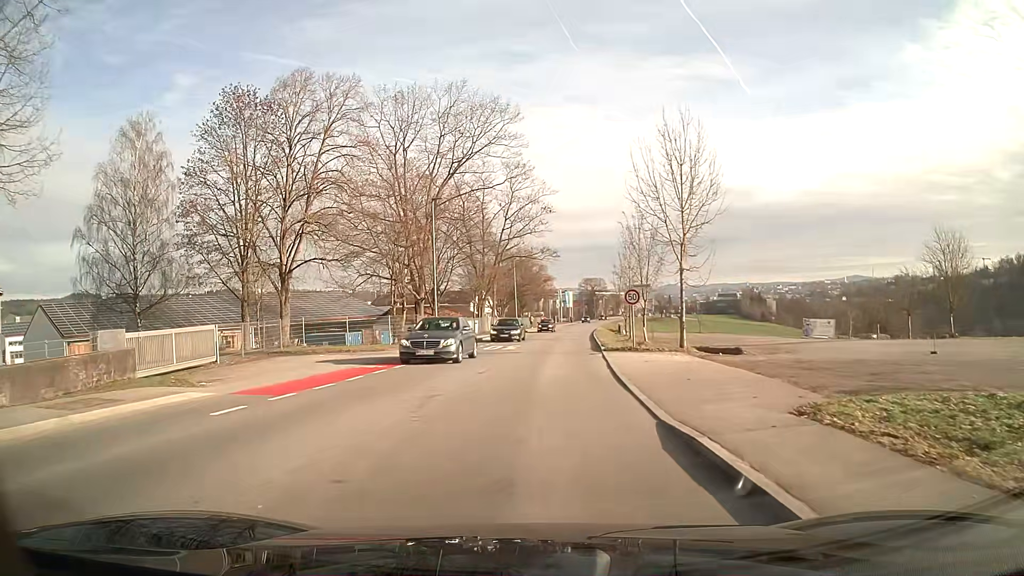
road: tertiary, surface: asphalt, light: Day
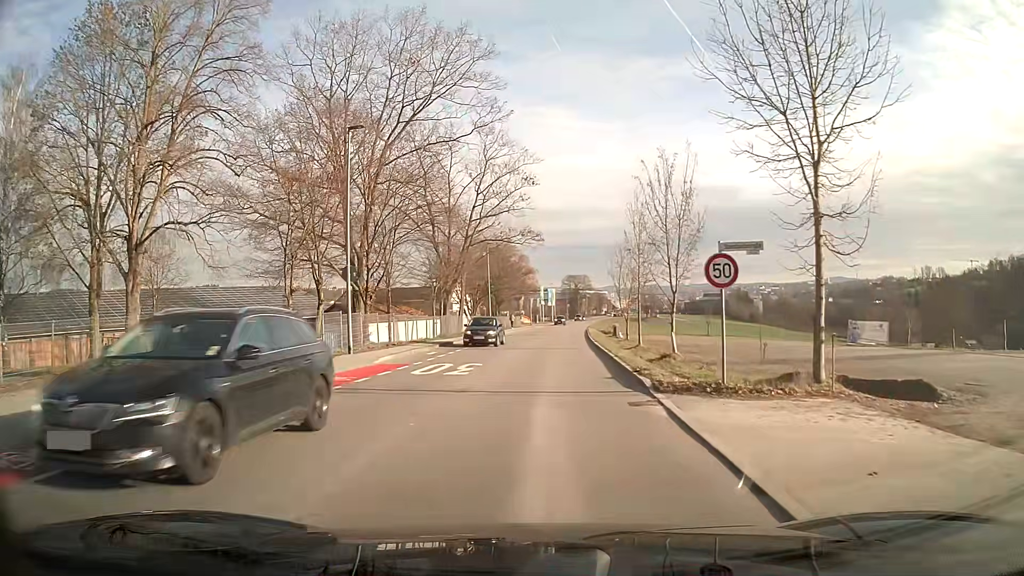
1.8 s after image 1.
(+0.2, +14.3) m; +2°
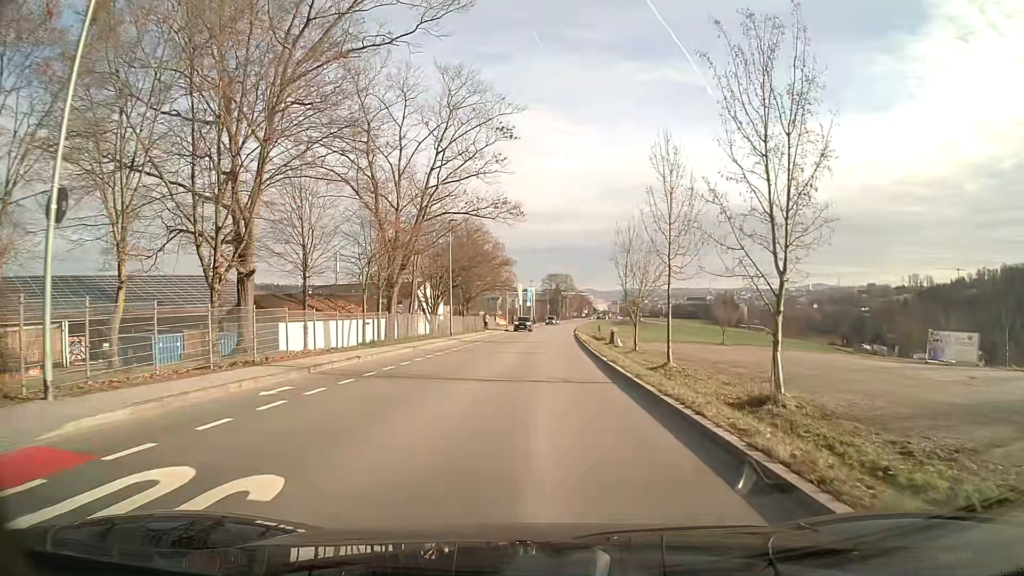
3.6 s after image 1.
(+0.2, +15.1) m; +2°
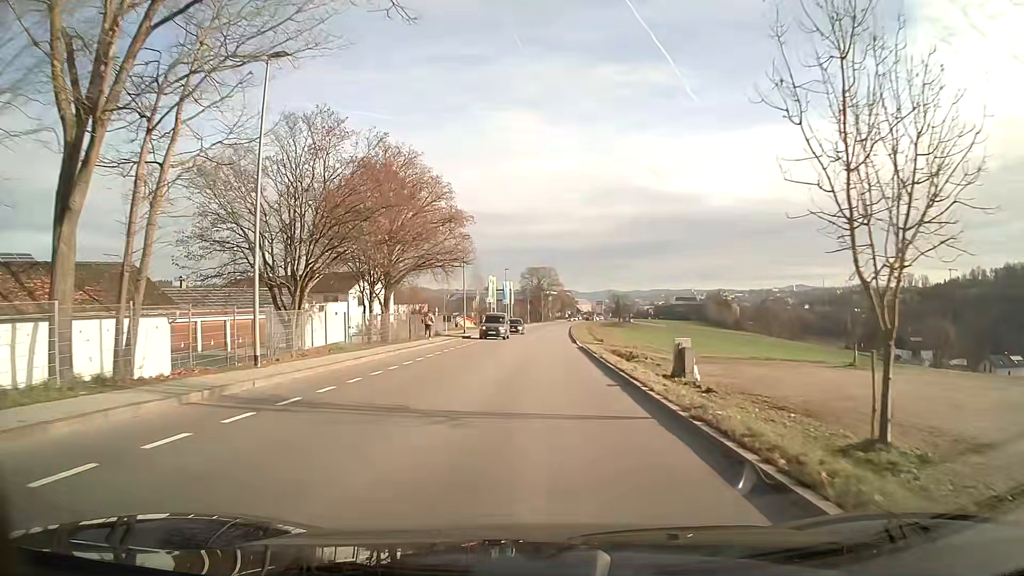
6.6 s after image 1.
(+0.6, +31.6) m; +2°
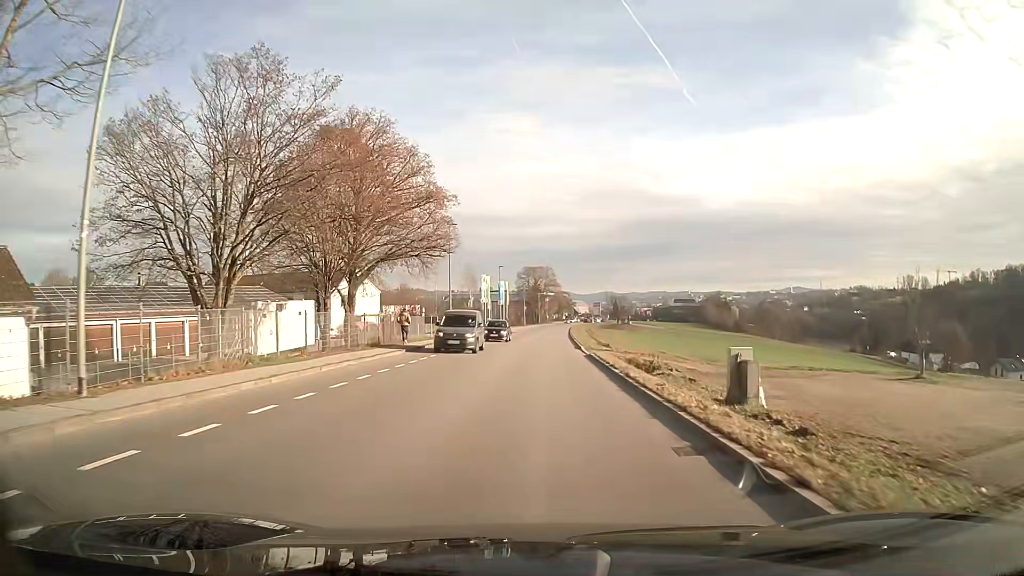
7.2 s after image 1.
(0.0, +7.3) m; 0°
